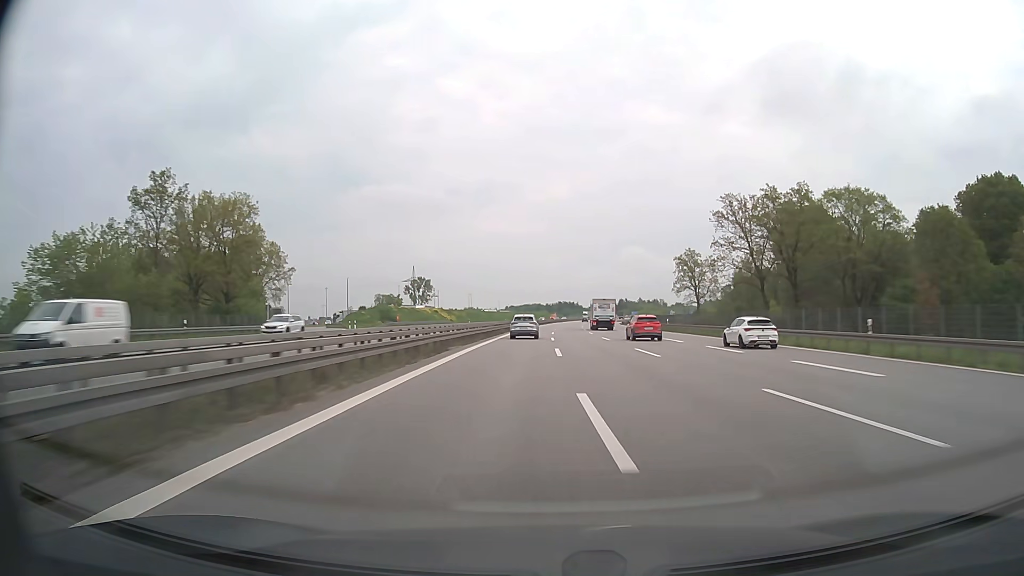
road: motorway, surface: asphalt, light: Day
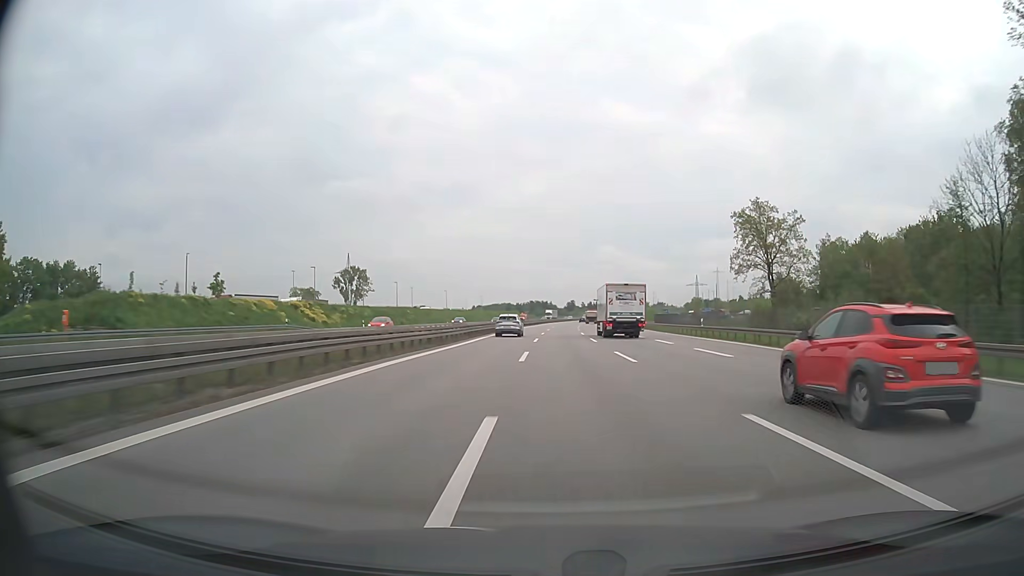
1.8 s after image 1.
(+1.7, +75.0) m; +2°
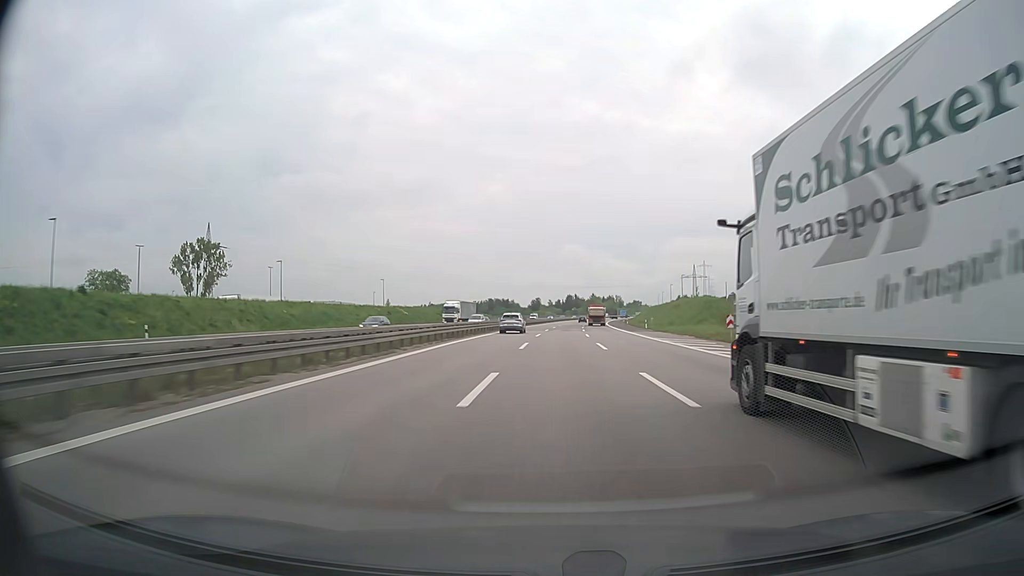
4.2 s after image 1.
(+2.6, +100.5) m; +3°
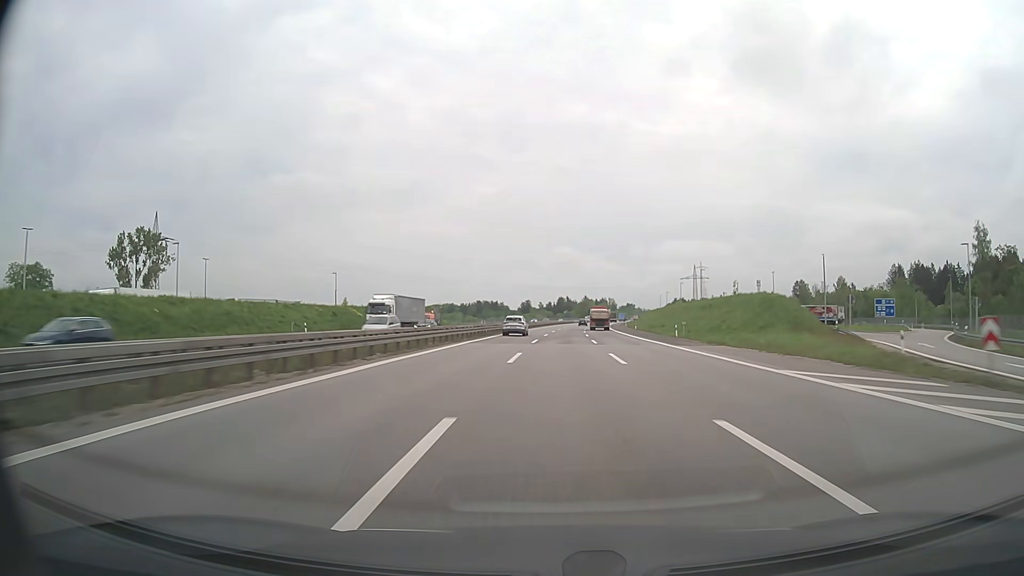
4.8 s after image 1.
(+0.1, +25.2) m; +1°
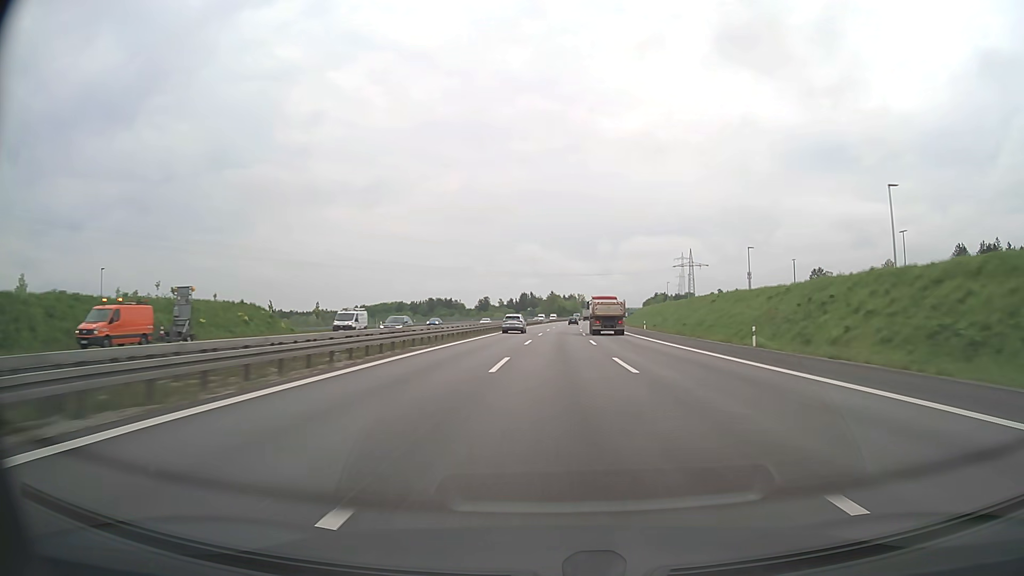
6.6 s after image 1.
(+2.2, +75.5) m; +3°
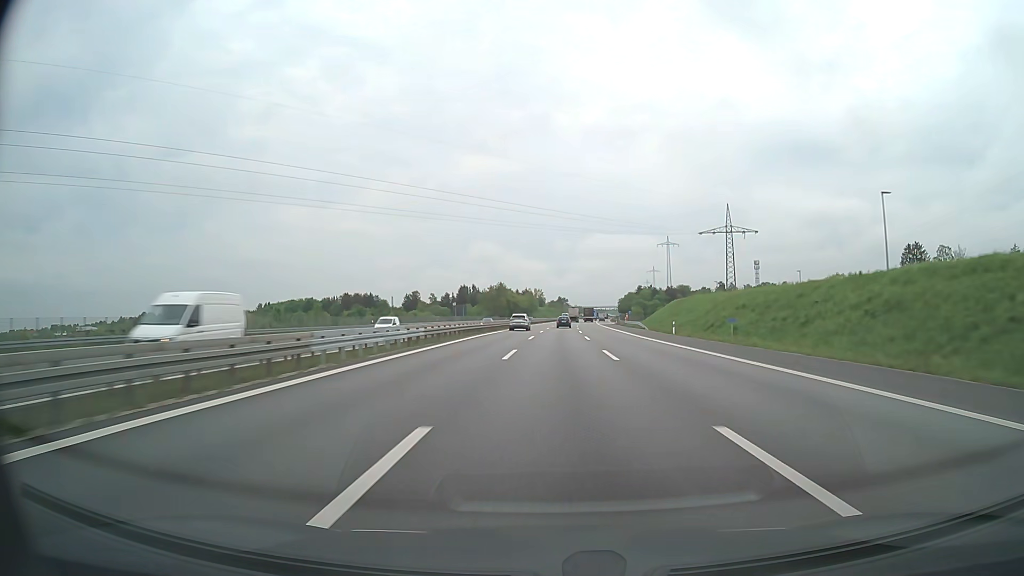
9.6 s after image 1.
(+4.5, +123.6) m; +4°
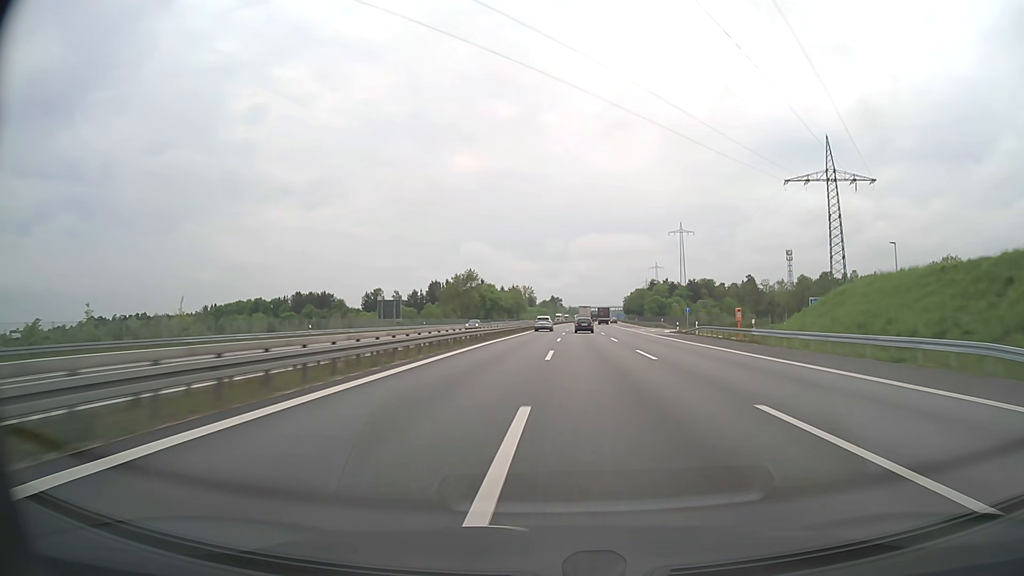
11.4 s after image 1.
(+0.6, +72.5) m; +1°
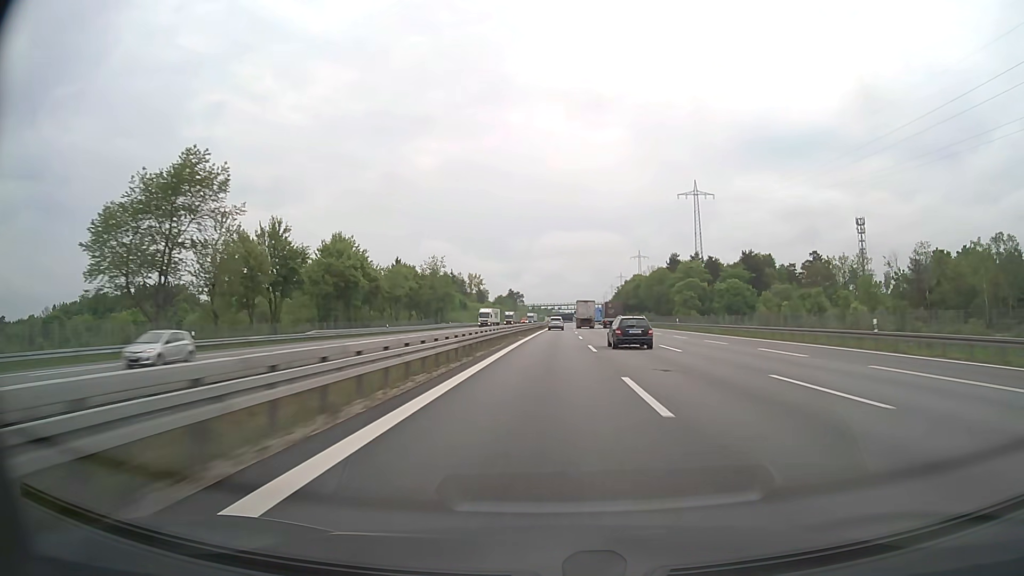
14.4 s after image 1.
(+3.4, +121.7) m; +3°
(0, +10) (0, +20) (0, +30) (0, +40) (+1, +50) (+1, +60) (+1, +70) (+1, +80) (+2, +90) (+2, +100) m
